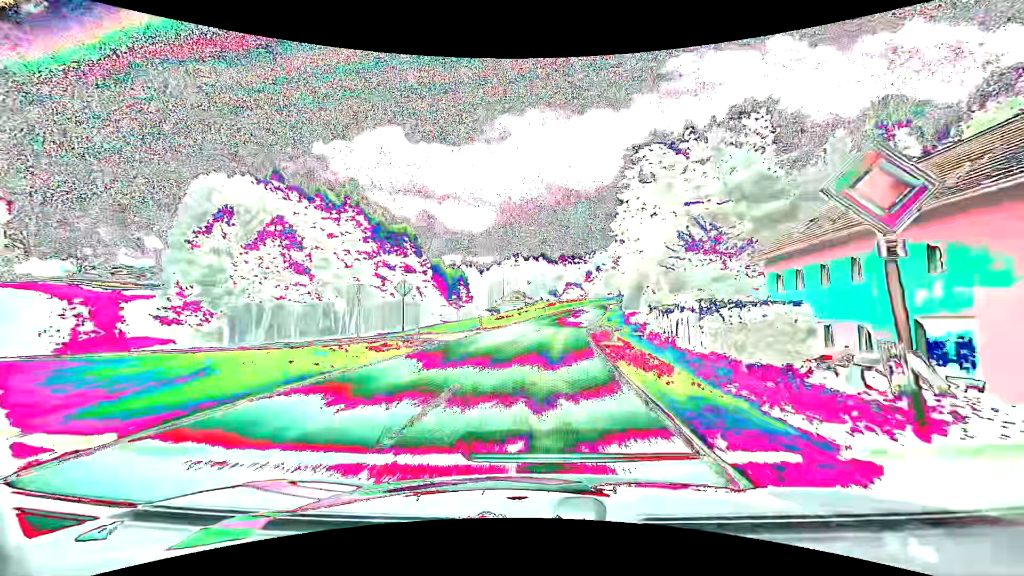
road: tertiary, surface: asphalt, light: Day
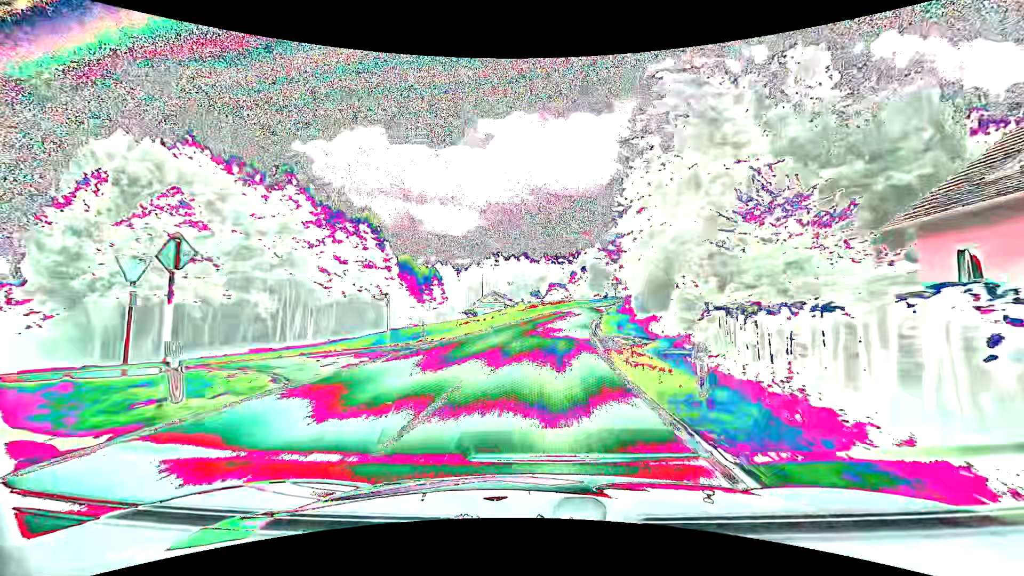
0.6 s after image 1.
(+0.2, +12.9) m; +2°
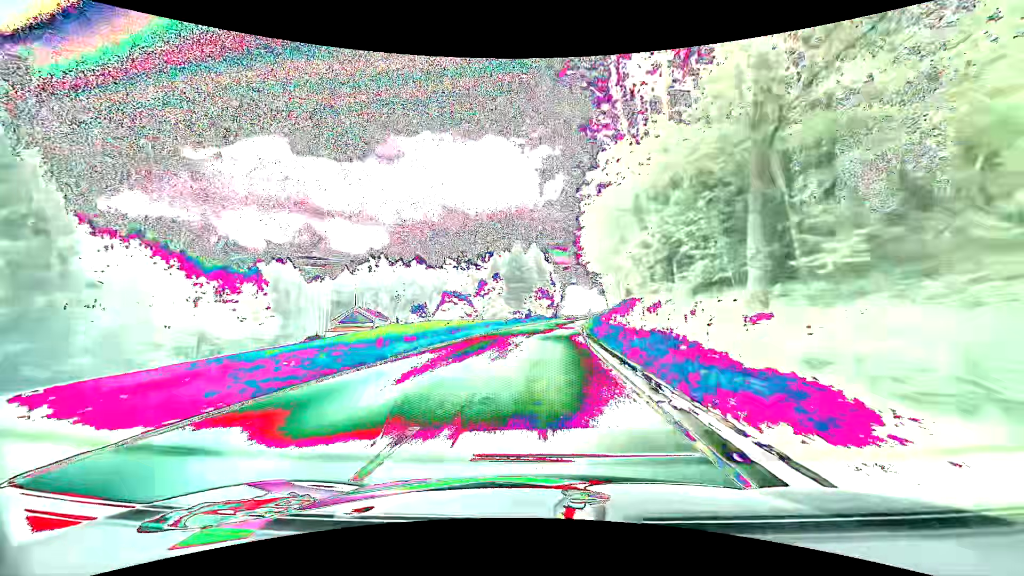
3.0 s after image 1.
(+4.3, +52.5) m; +10°
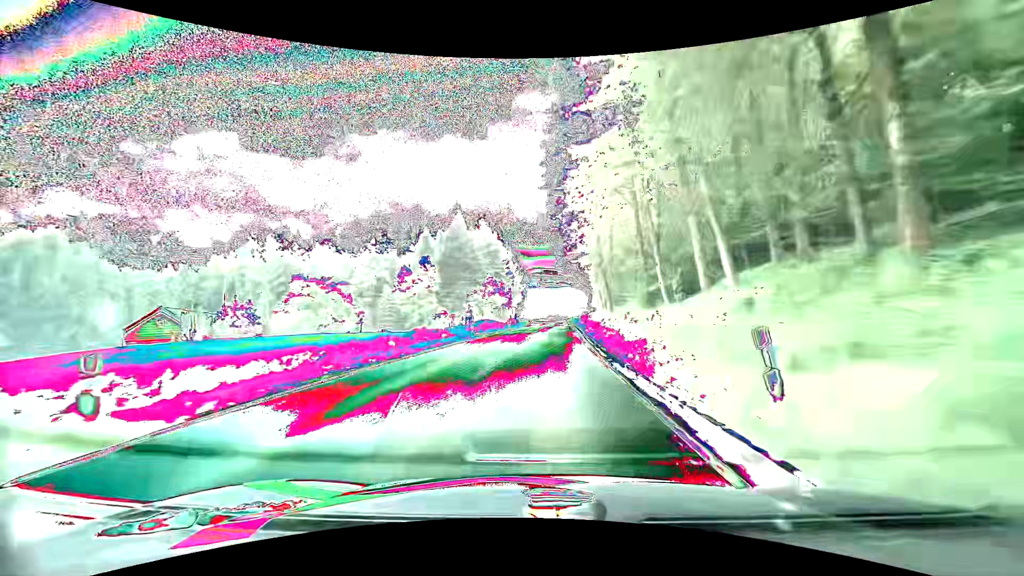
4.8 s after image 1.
(+1.9, +40.6) m; +5°
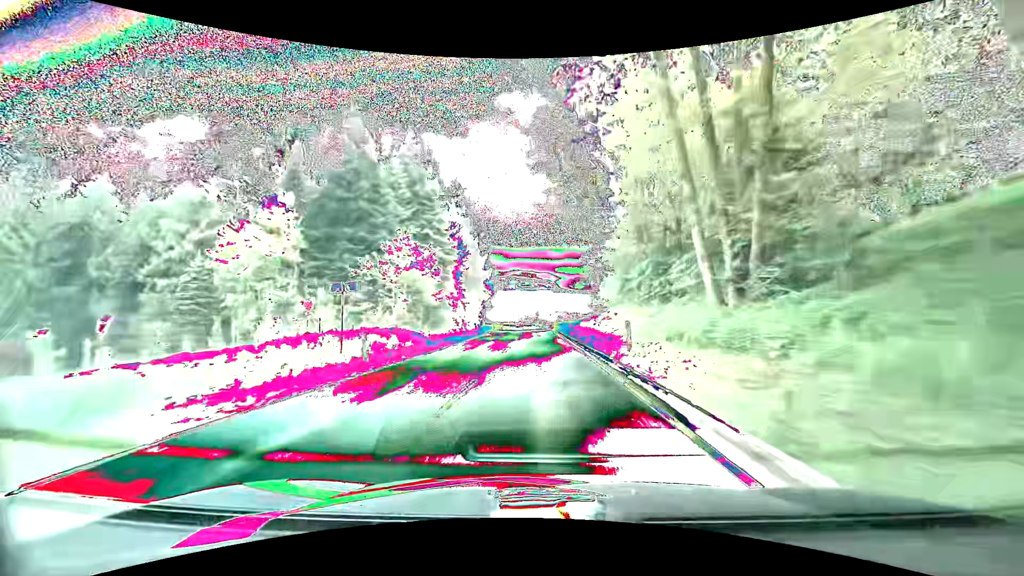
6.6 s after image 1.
(+1.2, +40.9) m; +3°
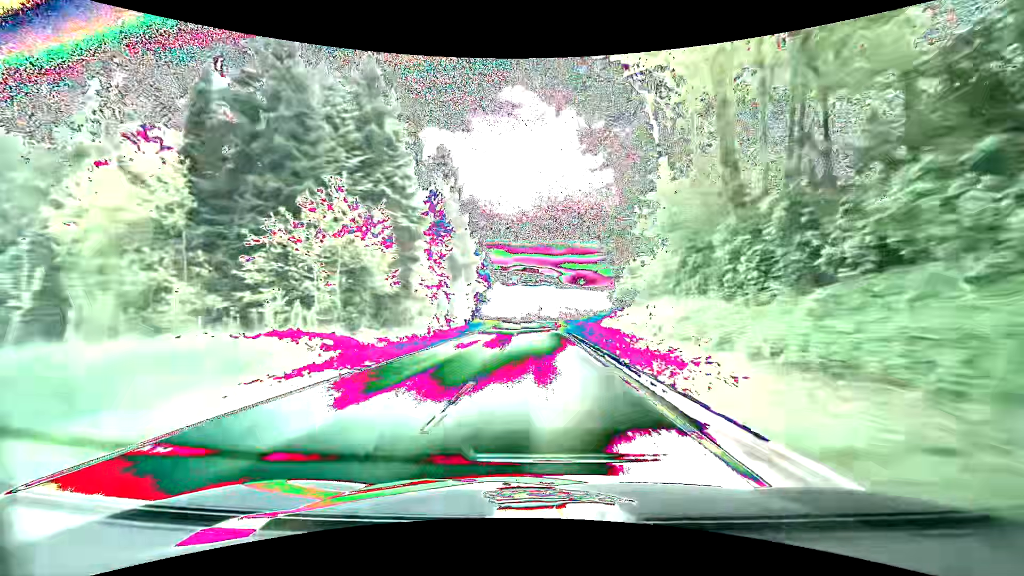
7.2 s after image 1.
(0.0, +13.6) m; 0°
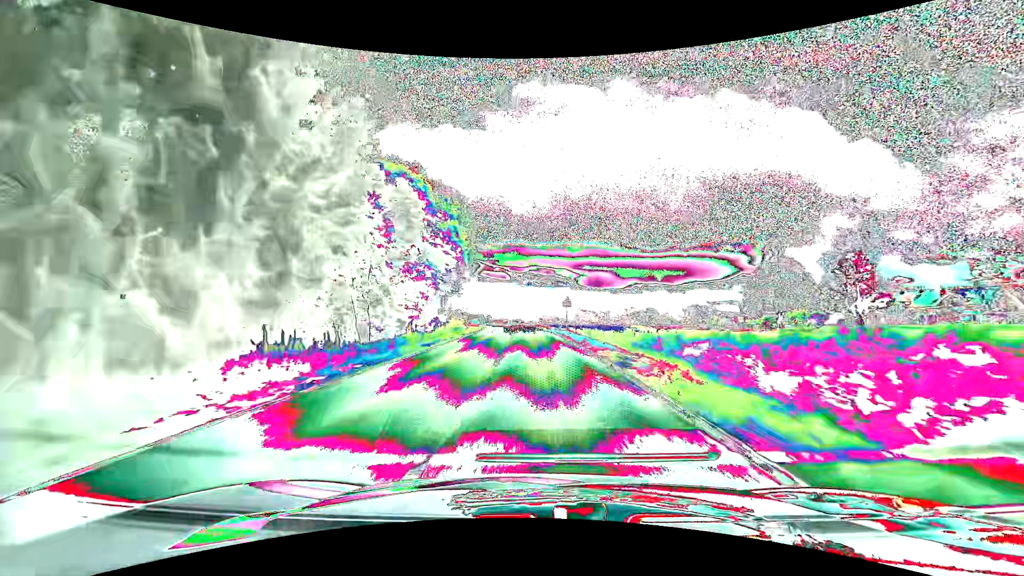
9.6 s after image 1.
(-0.6, +54.7) m; -2°
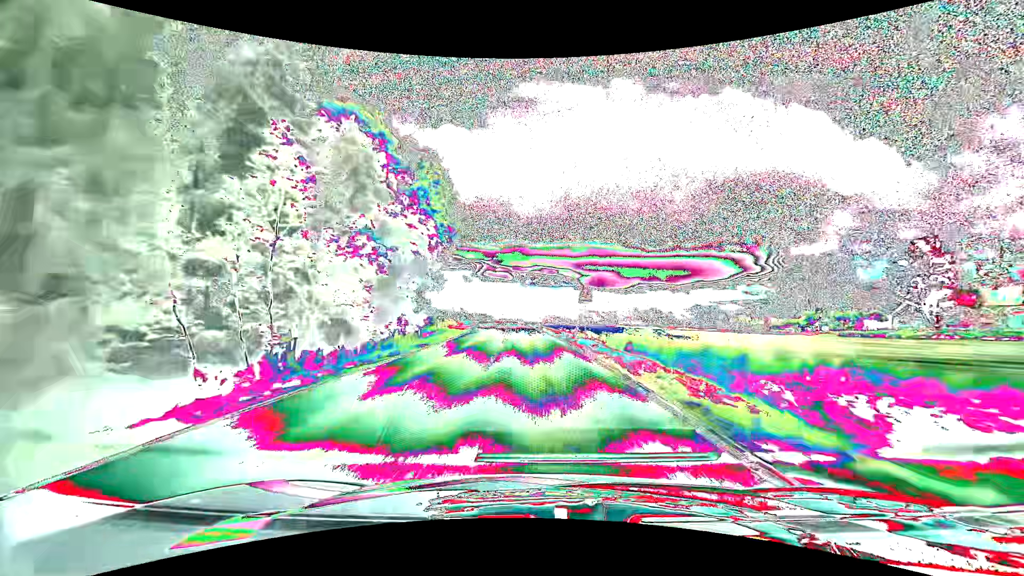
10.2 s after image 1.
(0.0, +13.7) m; 0°
(0, +10) (0, +20) (0, +30) (-1, +40) (-2, +50) (-3, +60) (-4, +70) (-5, +80) (-6, +90) (-8, +100) m
